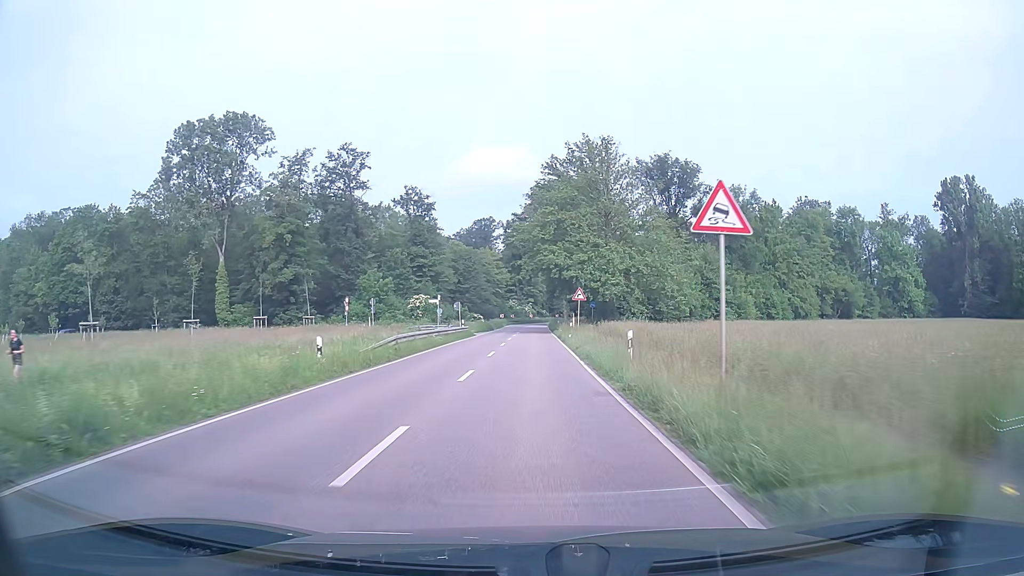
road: secondary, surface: asphalt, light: Day
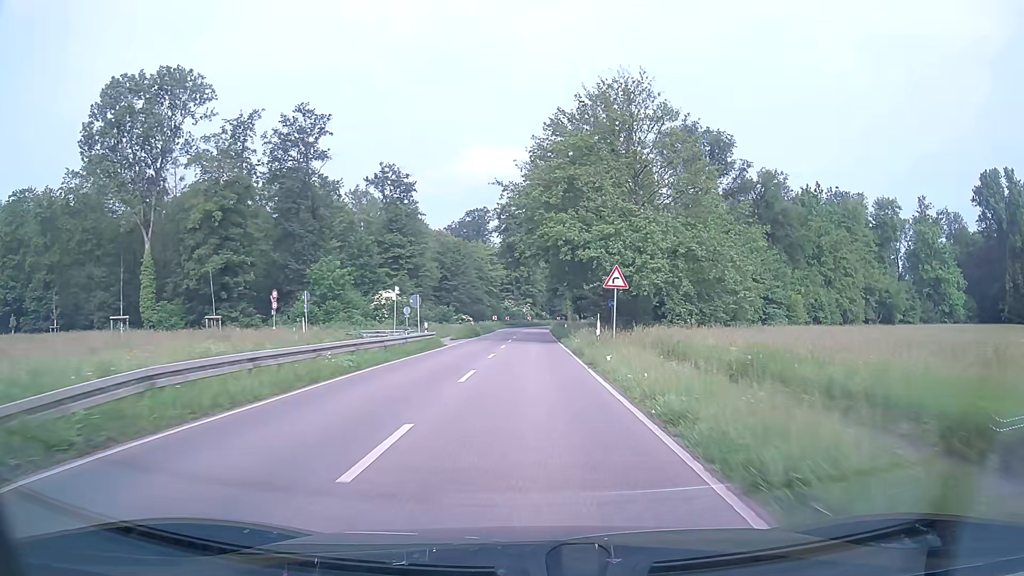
(0.0, +18.1) m; 0°
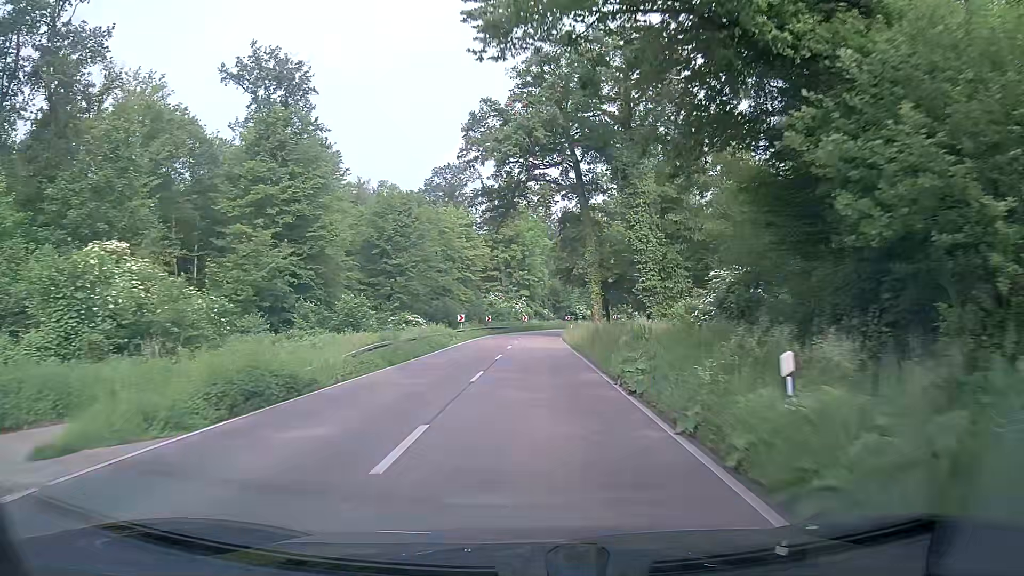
(+0.1, +44.8) m; 0°
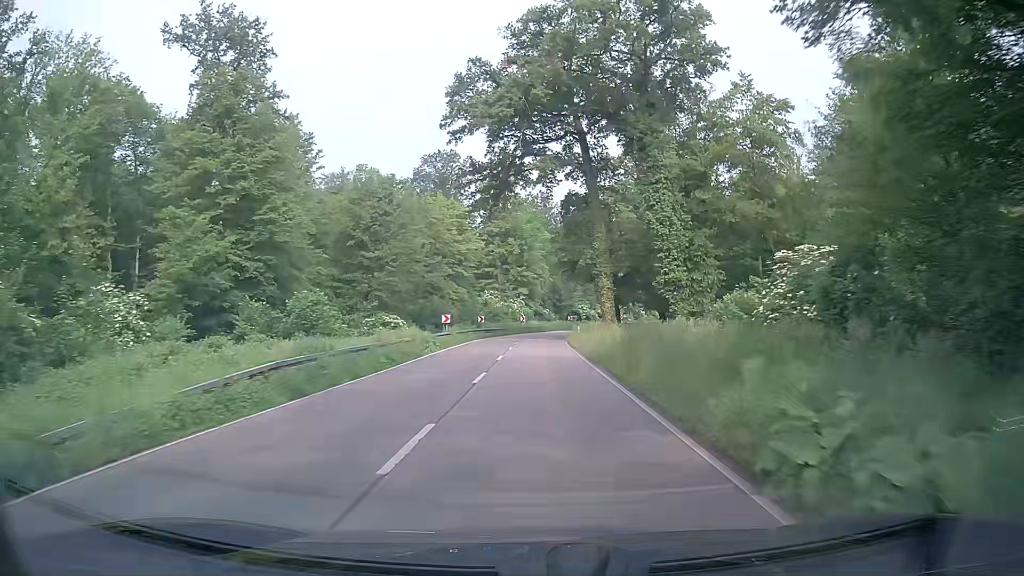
(0.0, +9.0) m; 0°
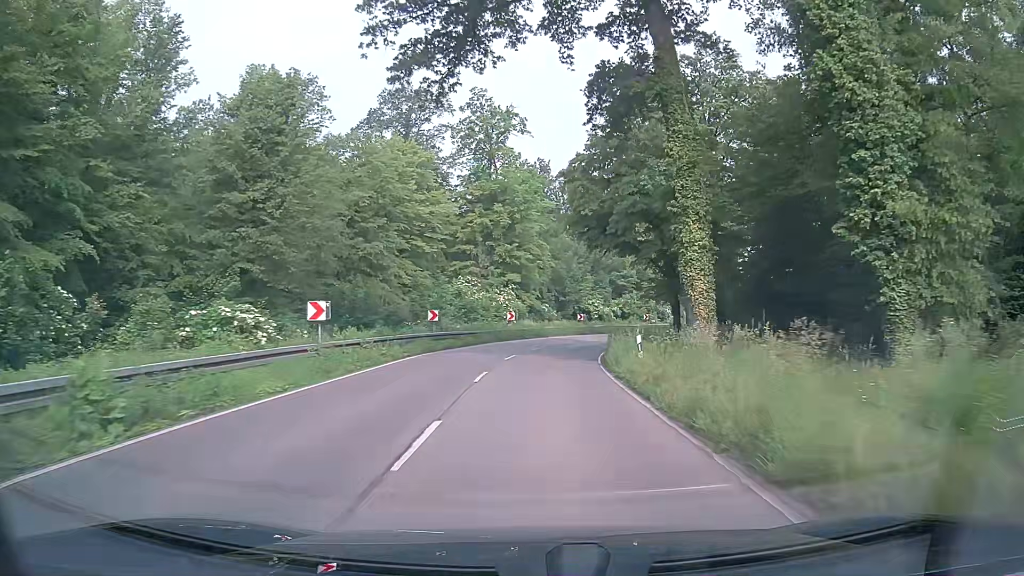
(+0.3, +27.0) m; +1°
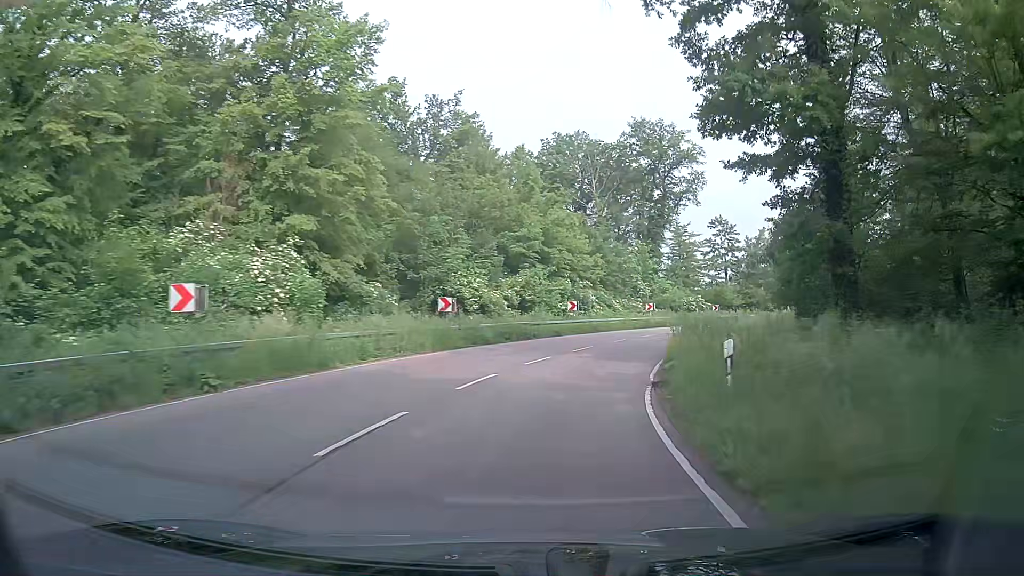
(+2.4, +35.7) m; +10°
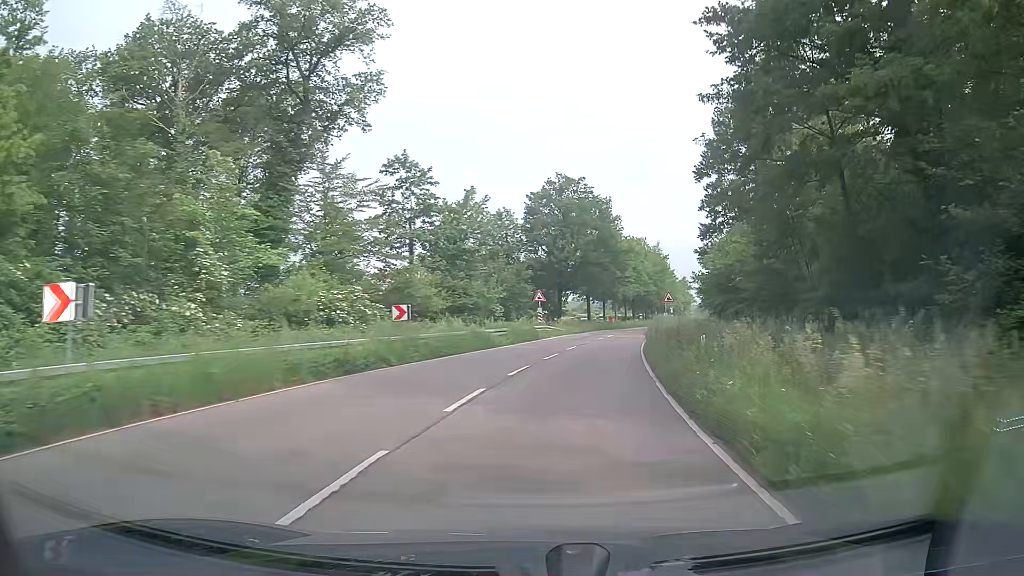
(+11.3, +42.5) m; +29°
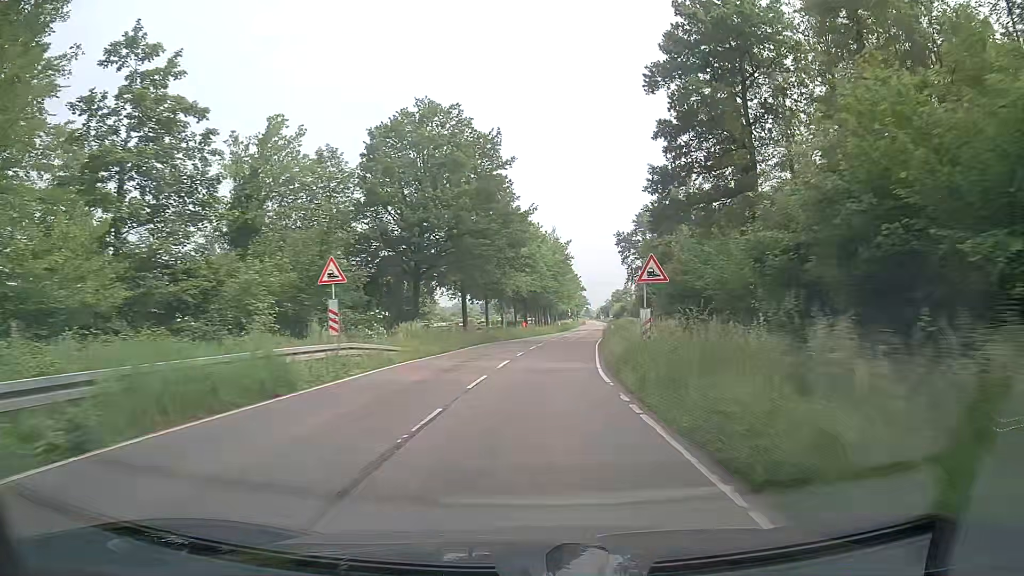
(+2.6, +26.8) m; +10°
(0, +10) (+1, +20) (+1, +30) (+2, +40) (+3, +50) (+5, +60) (+6, +70) (+8, +79) (+10, +89) (+11, +99) m
